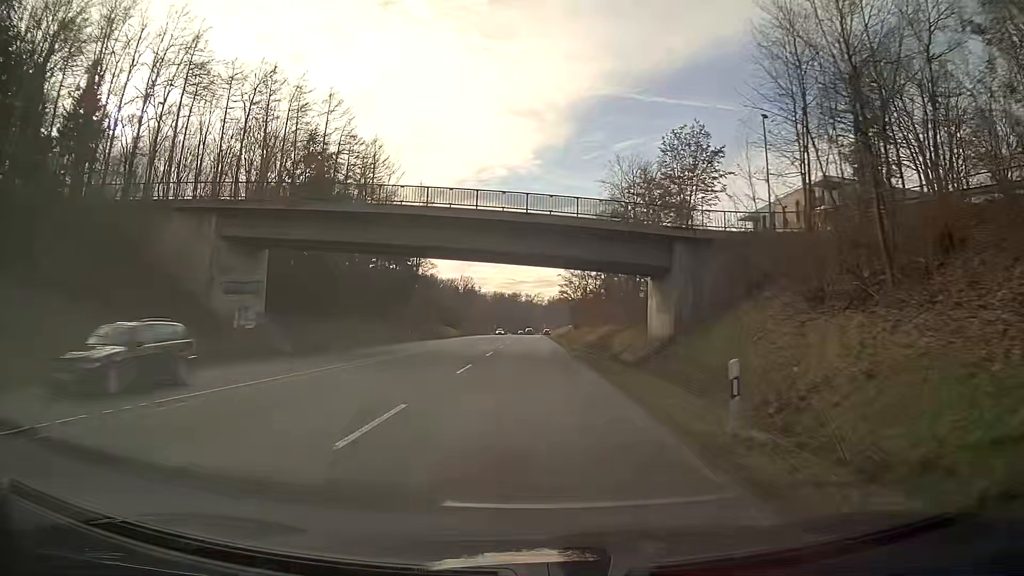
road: secondary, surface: asphalt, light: Day
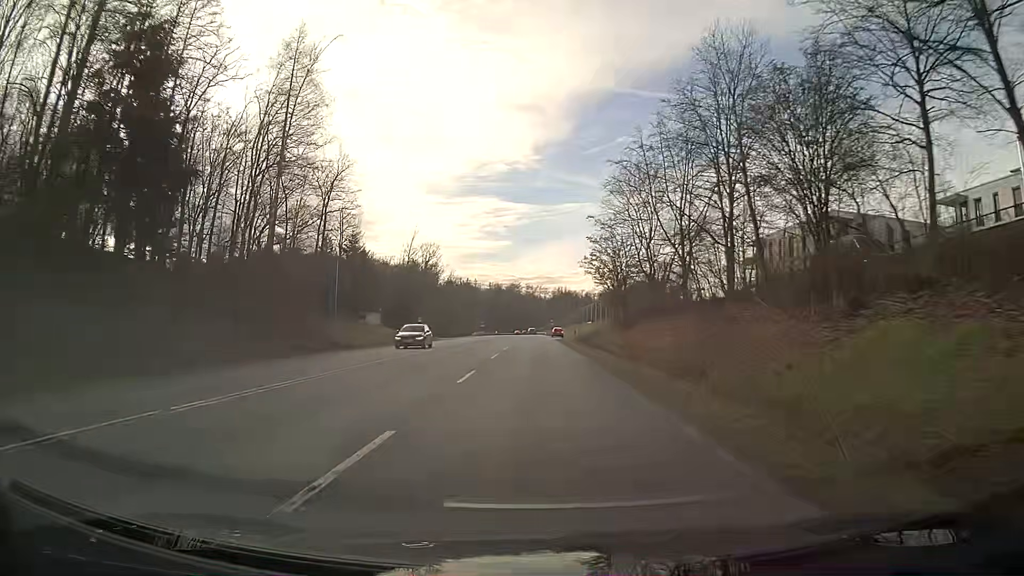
(+0.4, +60.9) m; 0°
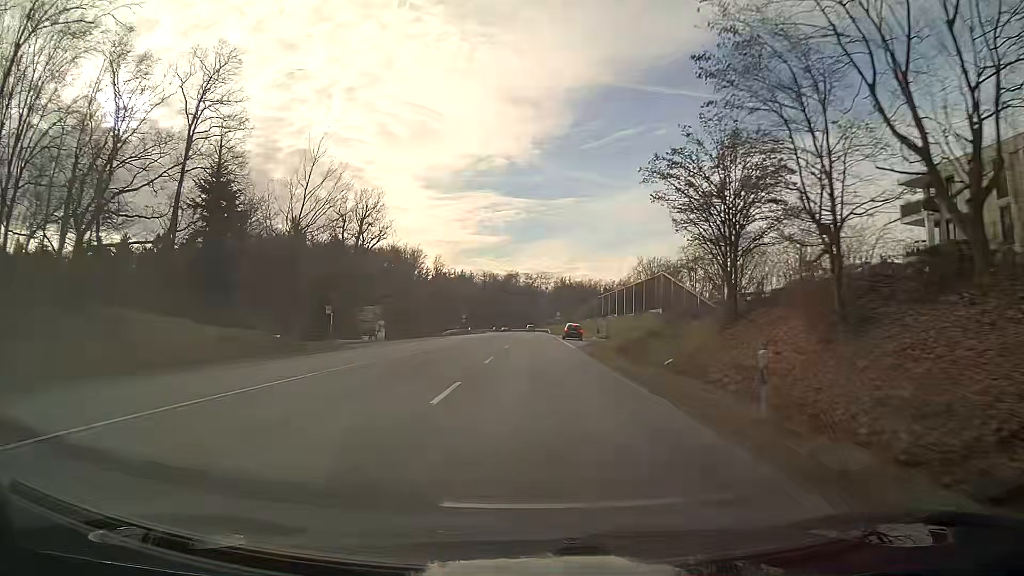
(0.0, +39.8) m; 0°
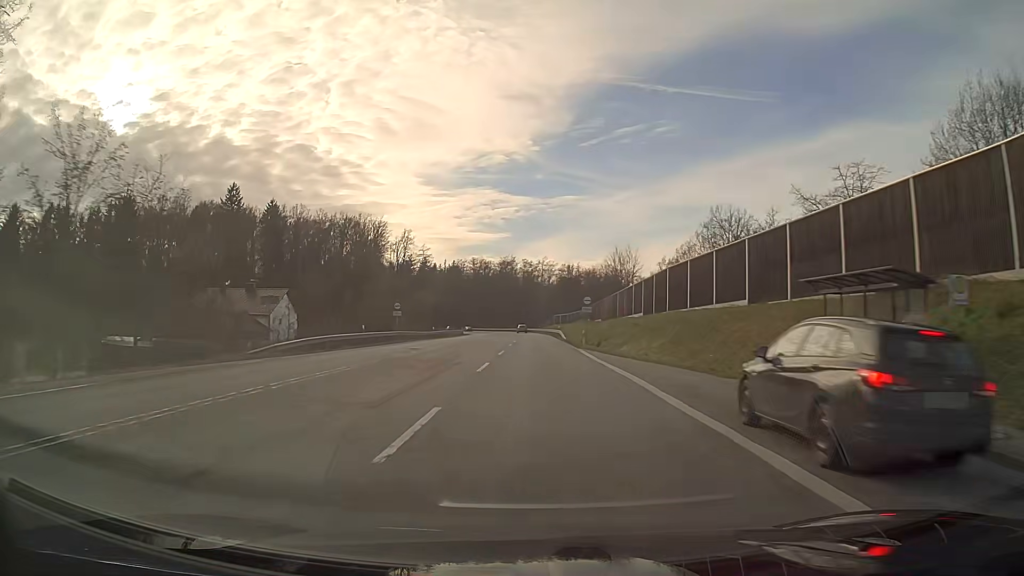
(+0.1, +55.8) m; 0°
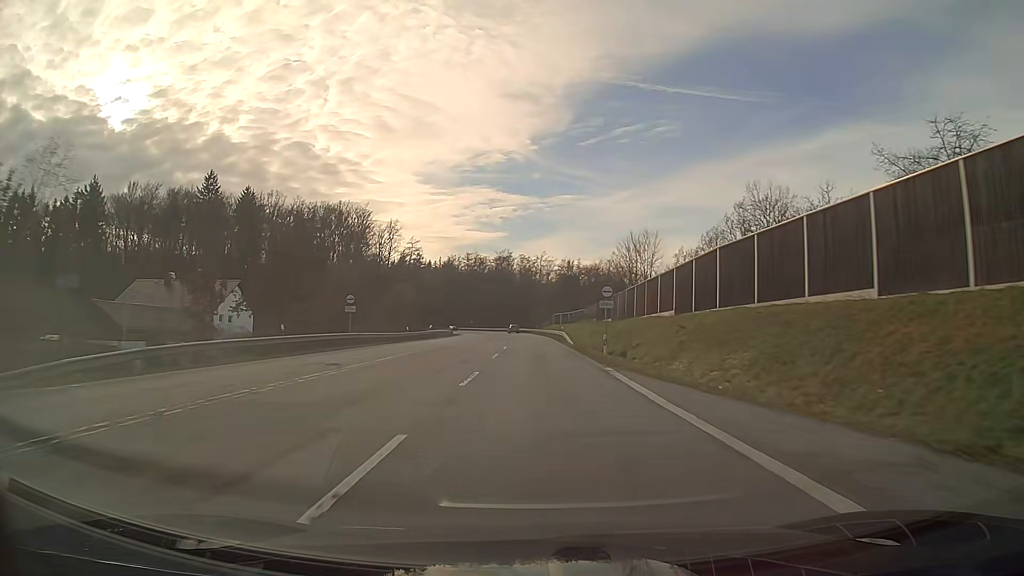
(0.0, +14.4) m; 0°
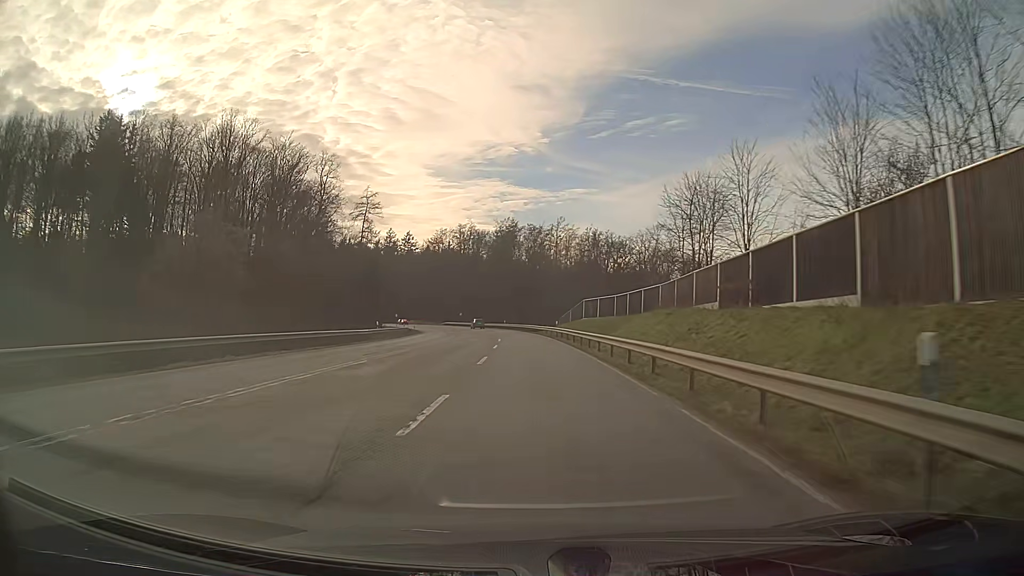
(-0.5, +57.1) m; -2°
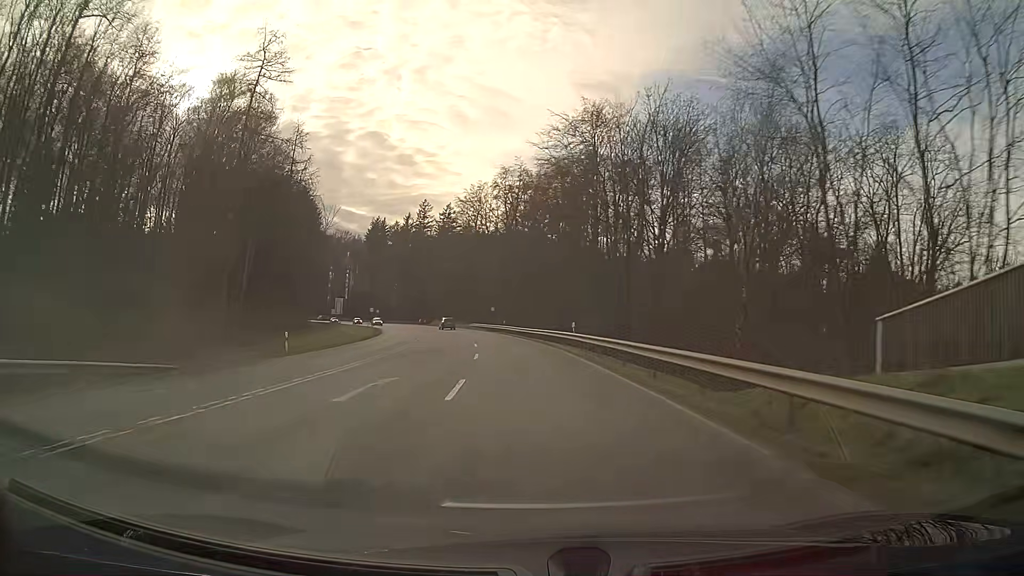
(-3.1, +68.5) m; -7°
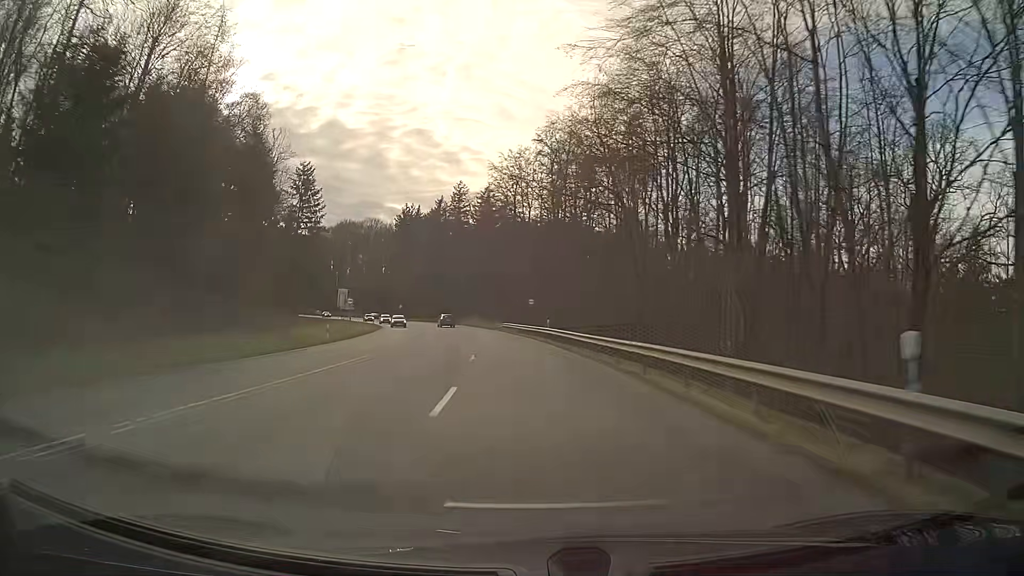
(-0.9, +26.6) m; -4°
